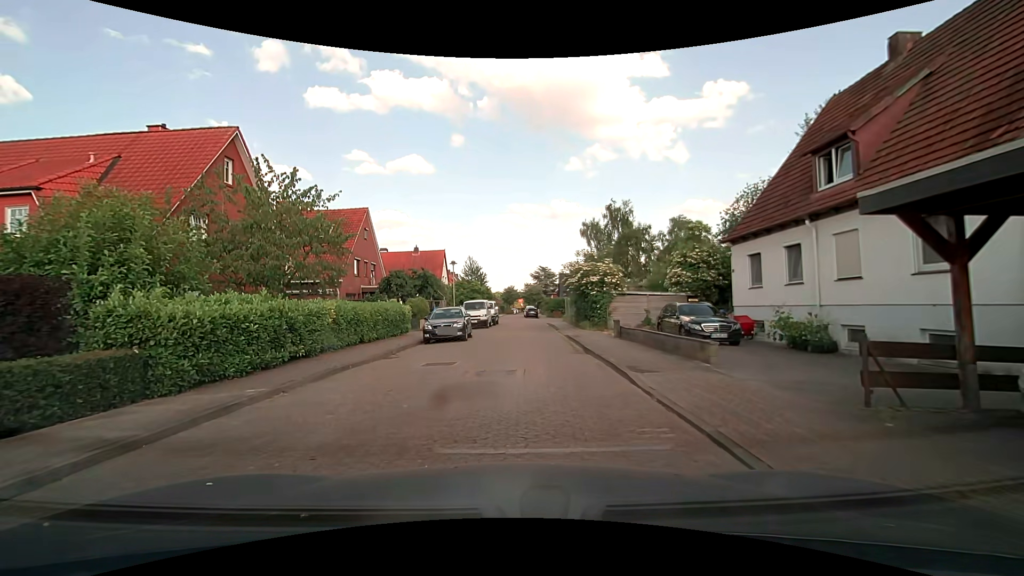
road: residential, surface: paving_stones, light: Day
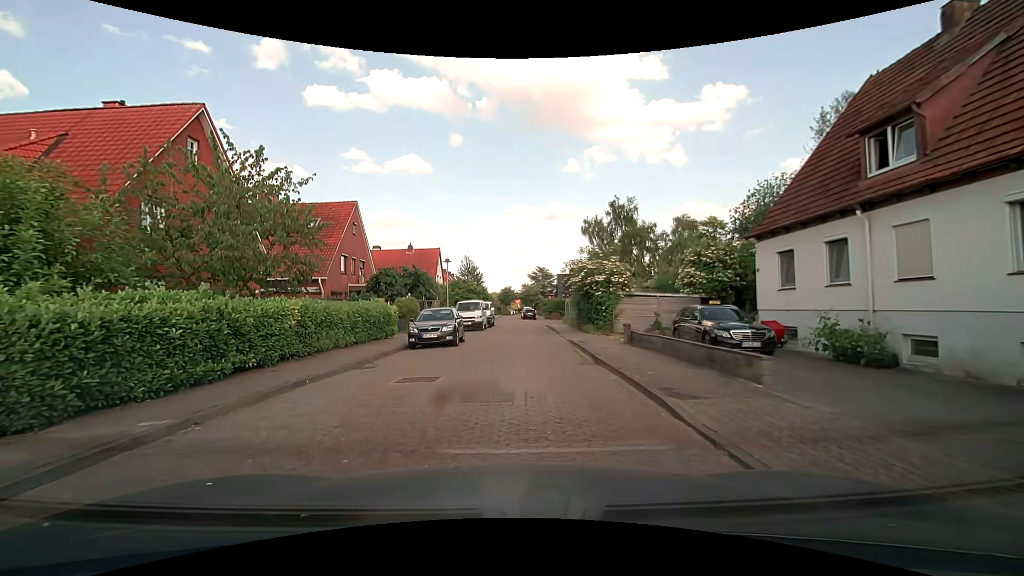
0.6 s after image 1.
(0.0, +2.4) m; 0°
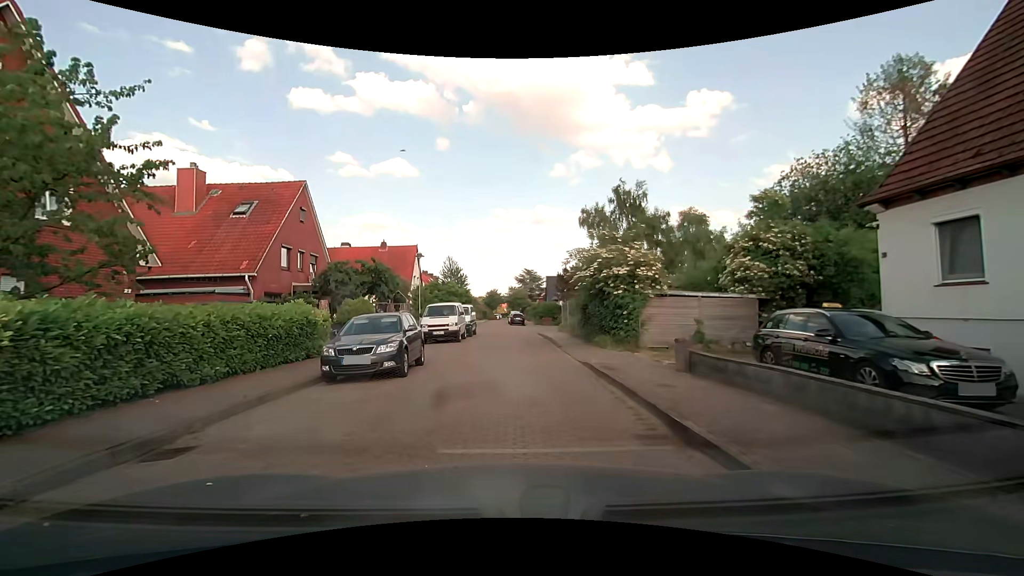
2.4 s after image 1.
(+0.3, +7.1) m; +4°
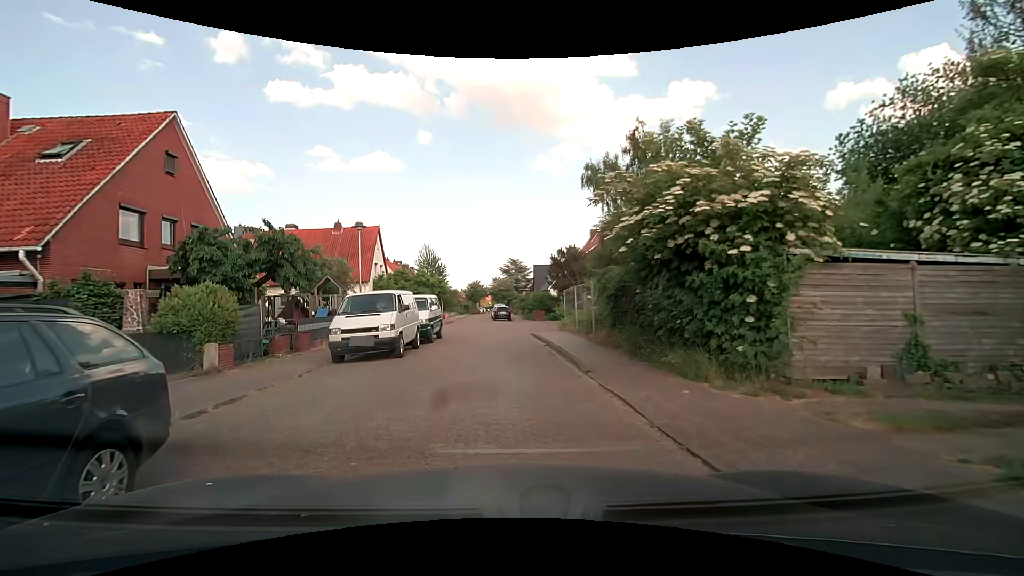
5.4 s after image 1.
(+0.1, +10.1) m; +1°
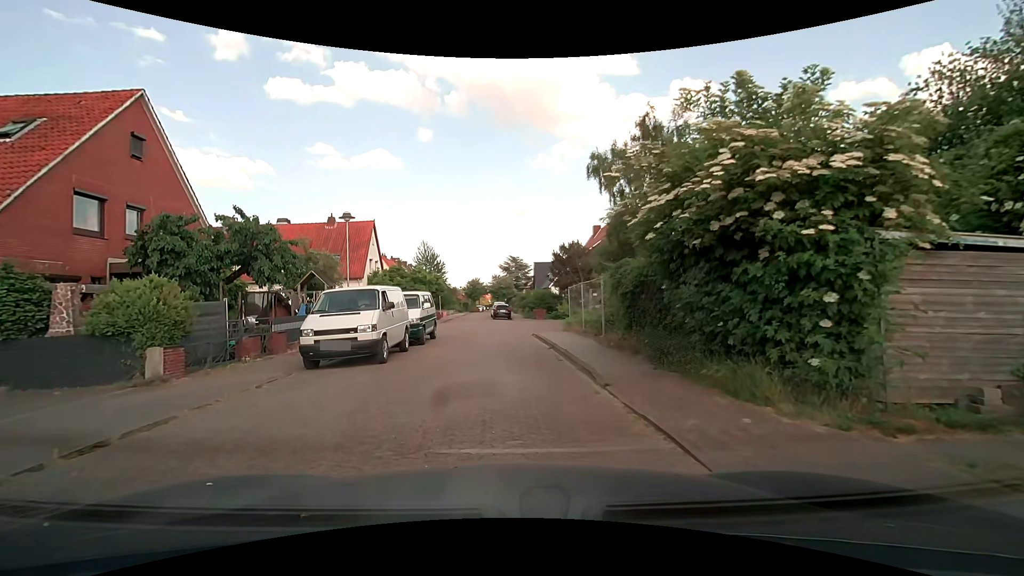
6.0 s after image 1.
(0.0, +1.8) m; 0°
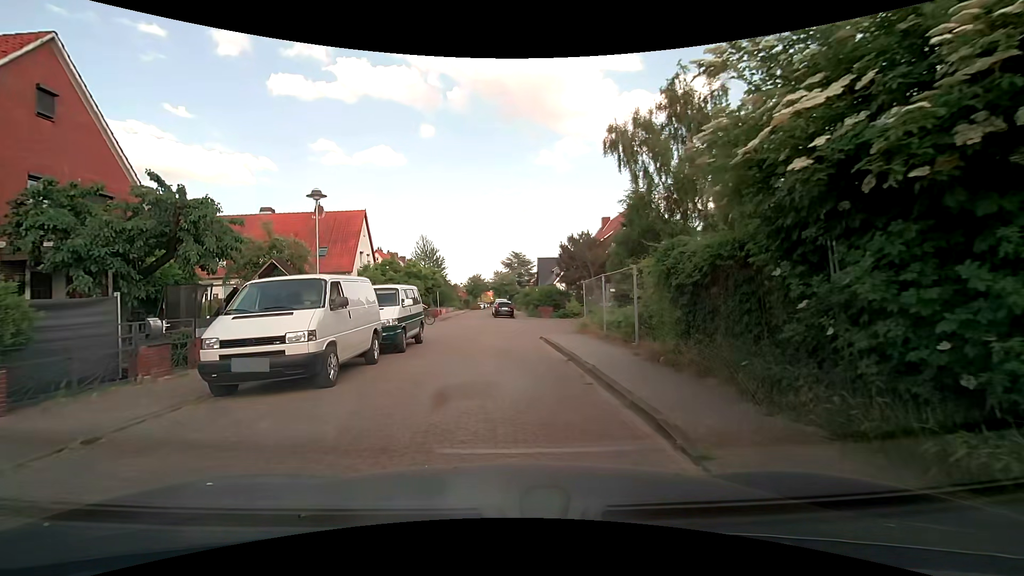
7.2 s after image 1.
(0.0, +3.8) m; +1°
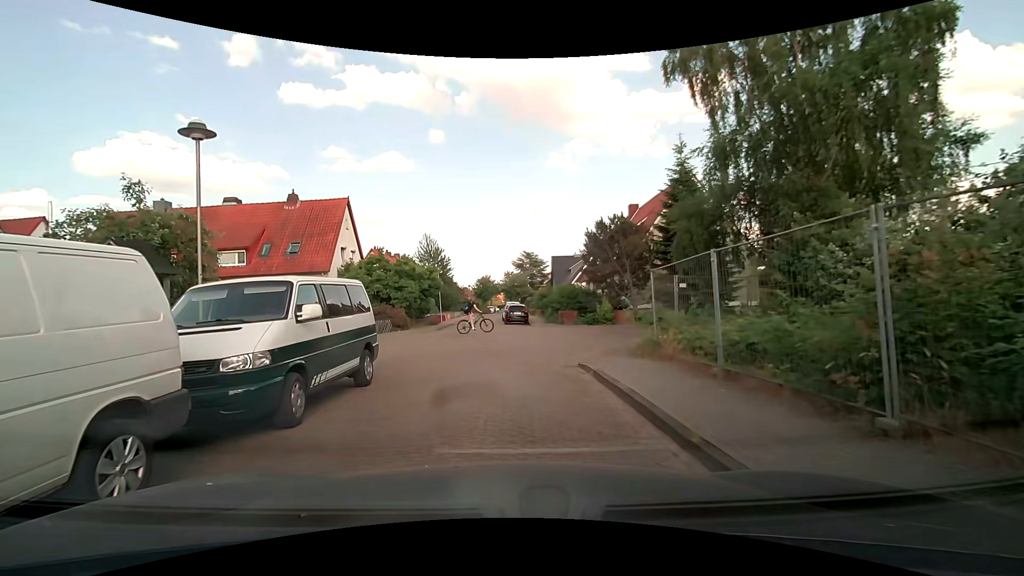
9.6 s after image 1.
(-0.2, +7.6) m; -3°
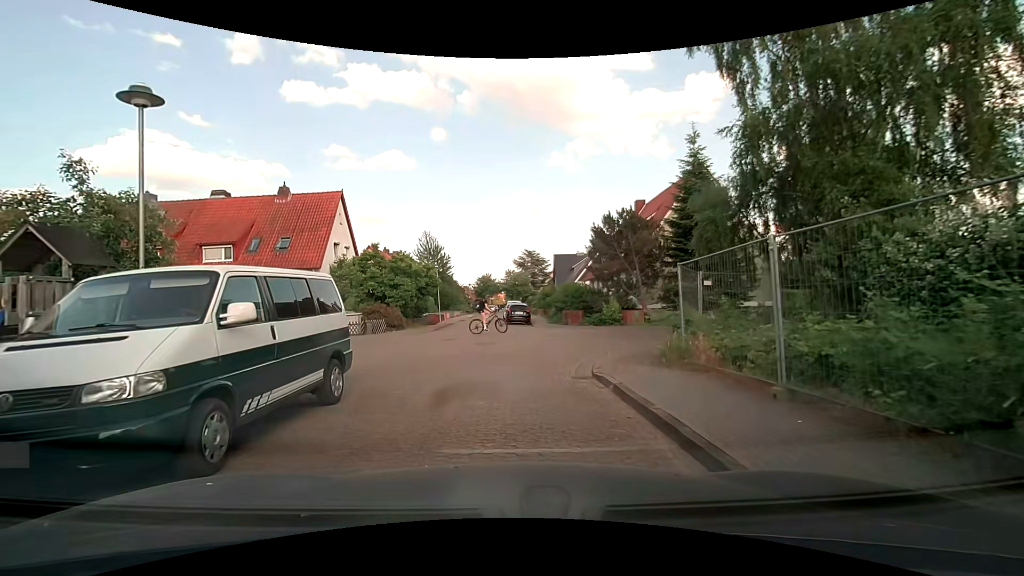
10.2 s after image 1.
(0.0, +1.7) m; +1°
